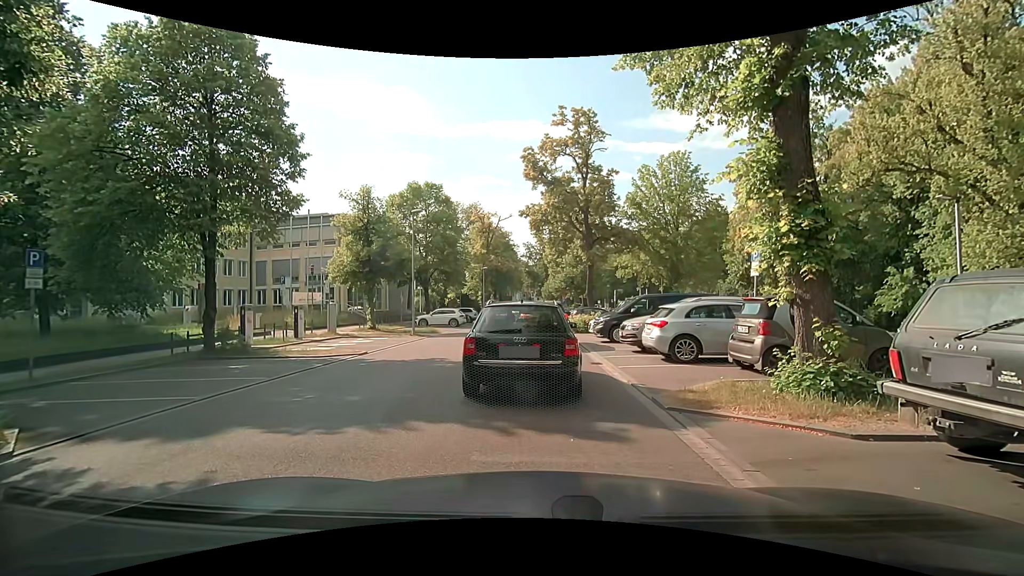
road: residential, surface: asphalt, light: Day
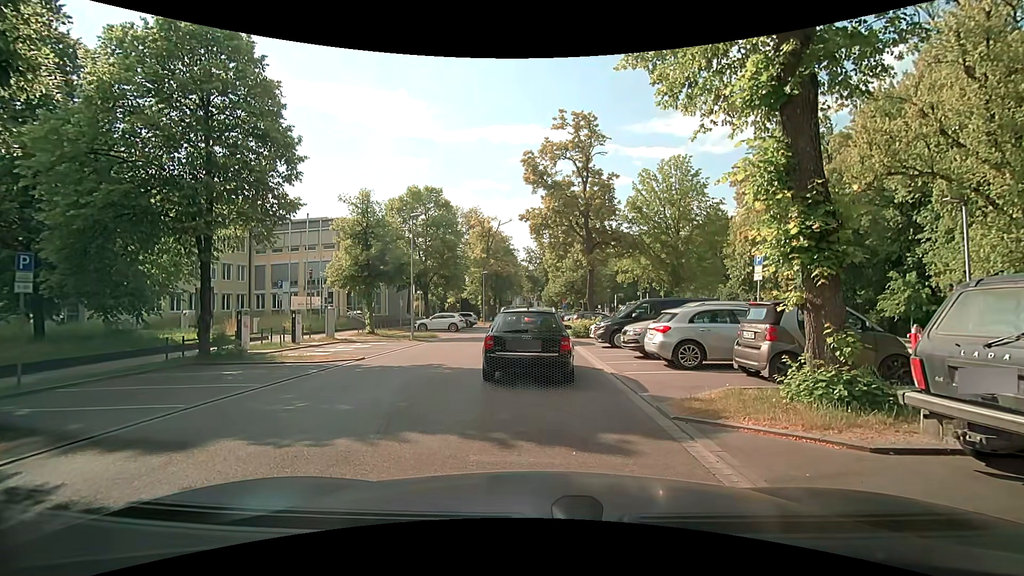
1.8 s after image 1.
(0.0, +0.4) m; 0°
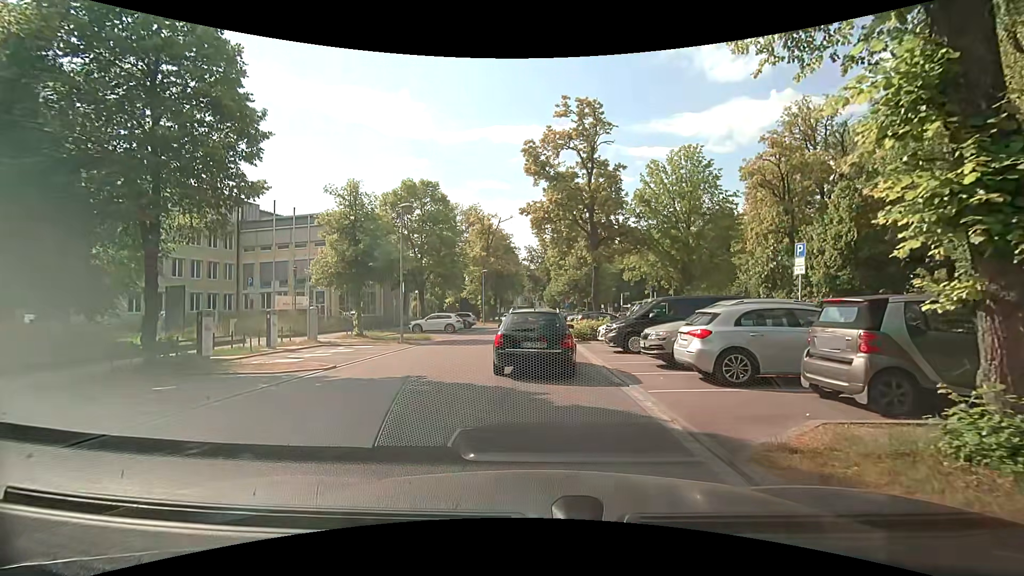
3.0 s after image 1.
(-0.1, +2.9) m; -2°
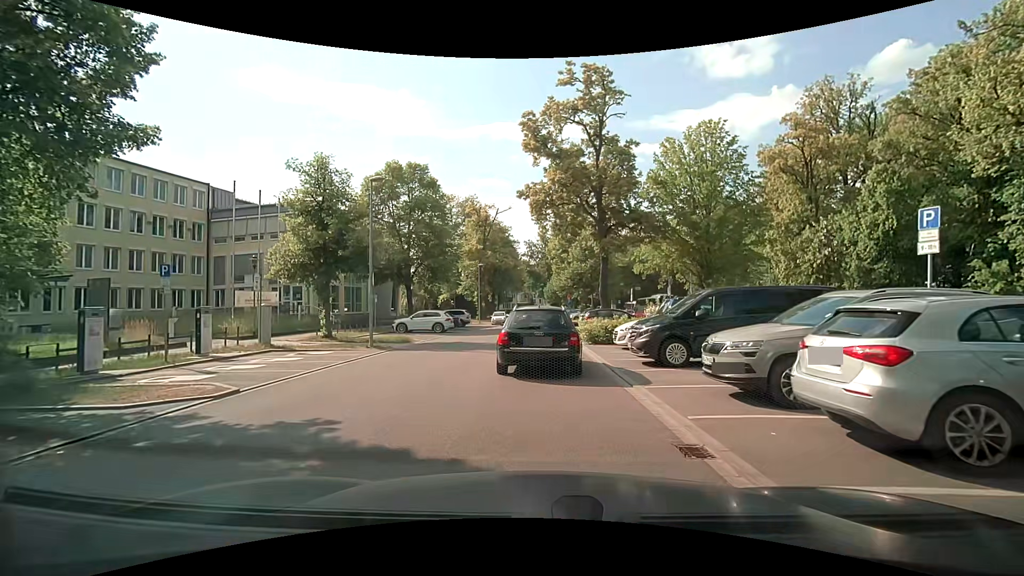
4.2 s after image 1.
(0.0, +4.9) m; 0°
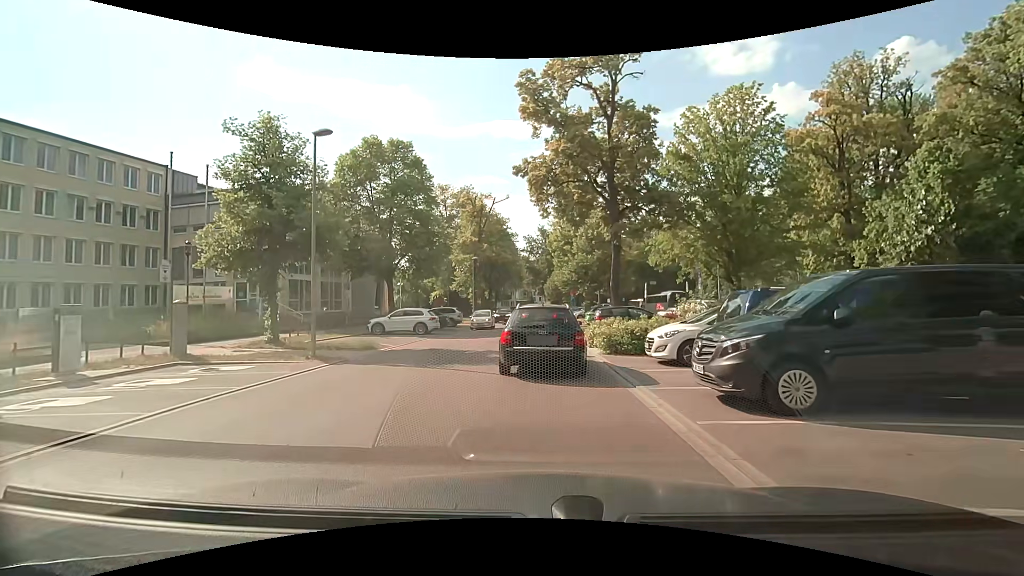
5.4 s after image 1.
(-0.1, +5.4) m; -1°
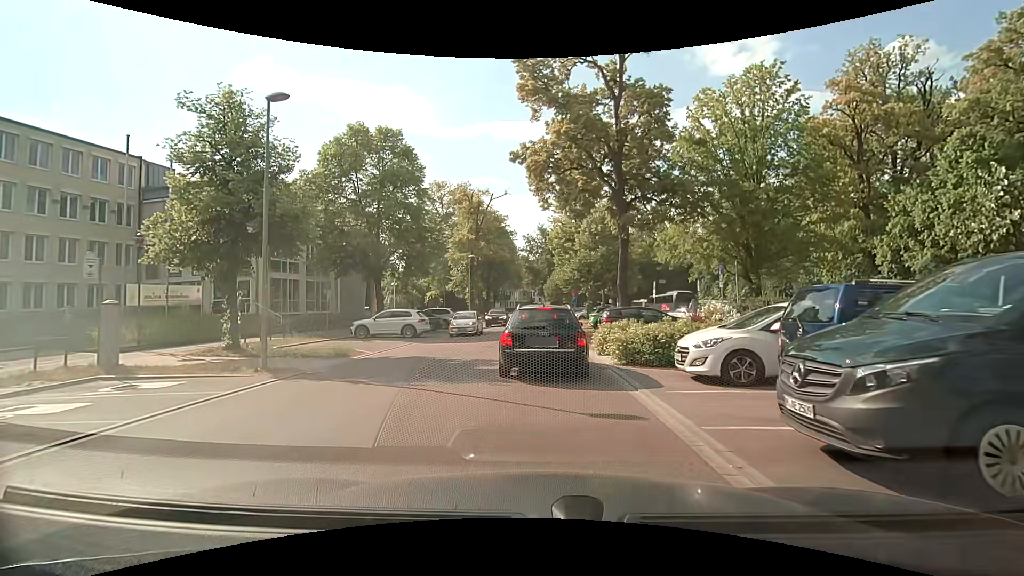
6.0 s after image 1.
(0.0, +2.8) m; 0°
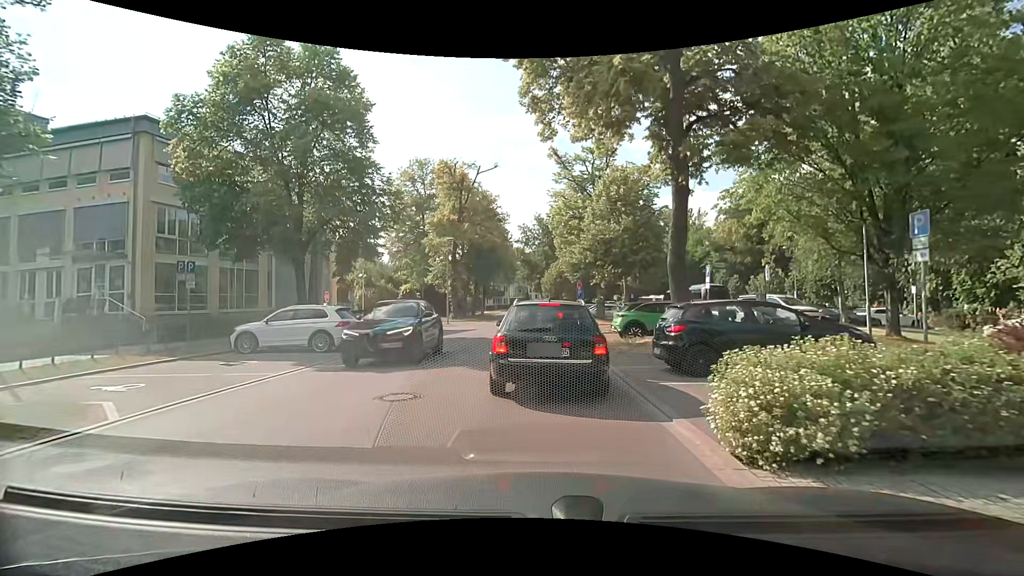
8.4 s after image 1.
(0.0, +10.8) m; +1°
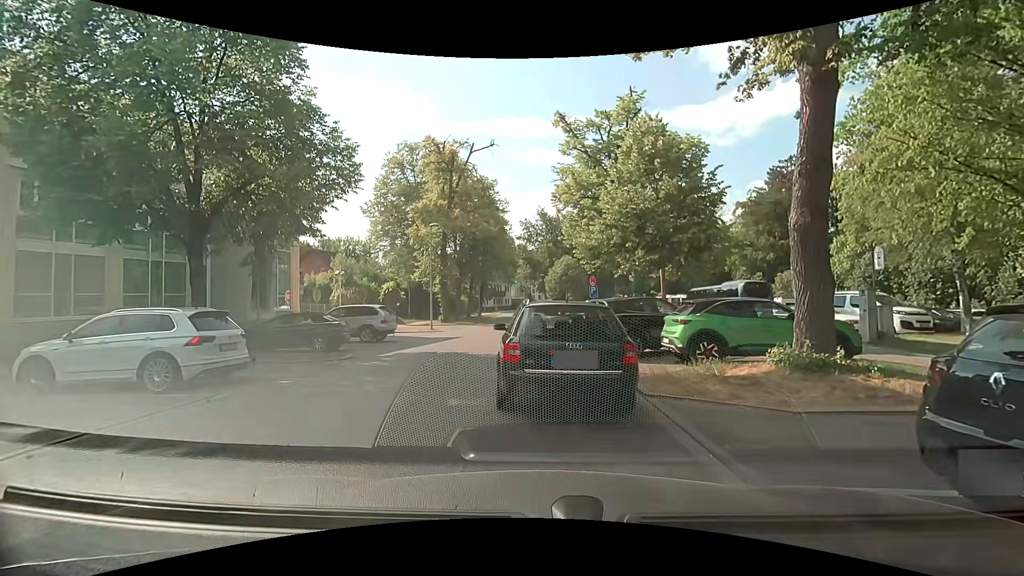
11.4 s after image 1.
(-0.1, +7.2) m; 0°
